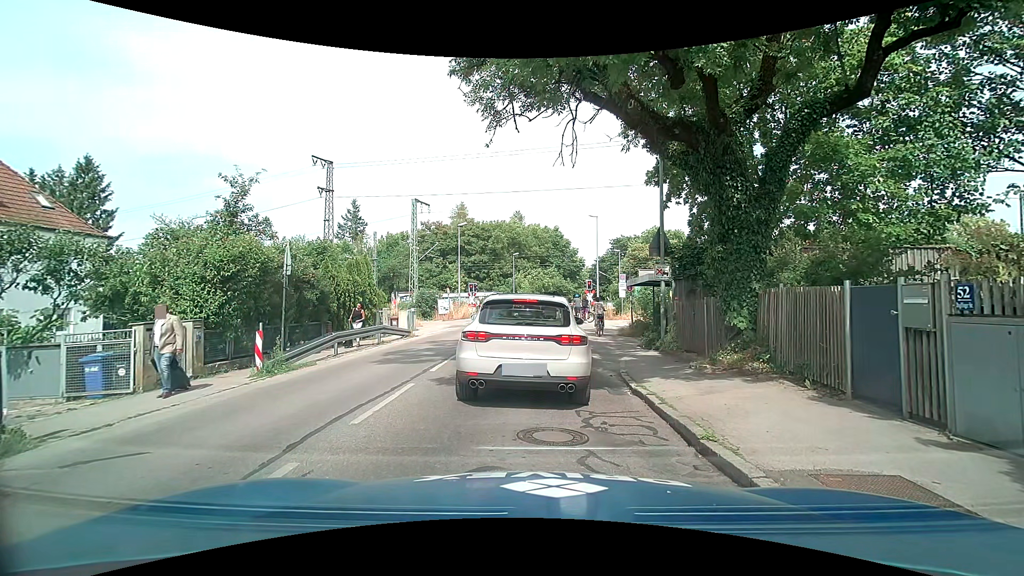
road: tertiary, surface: asphalt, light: Day
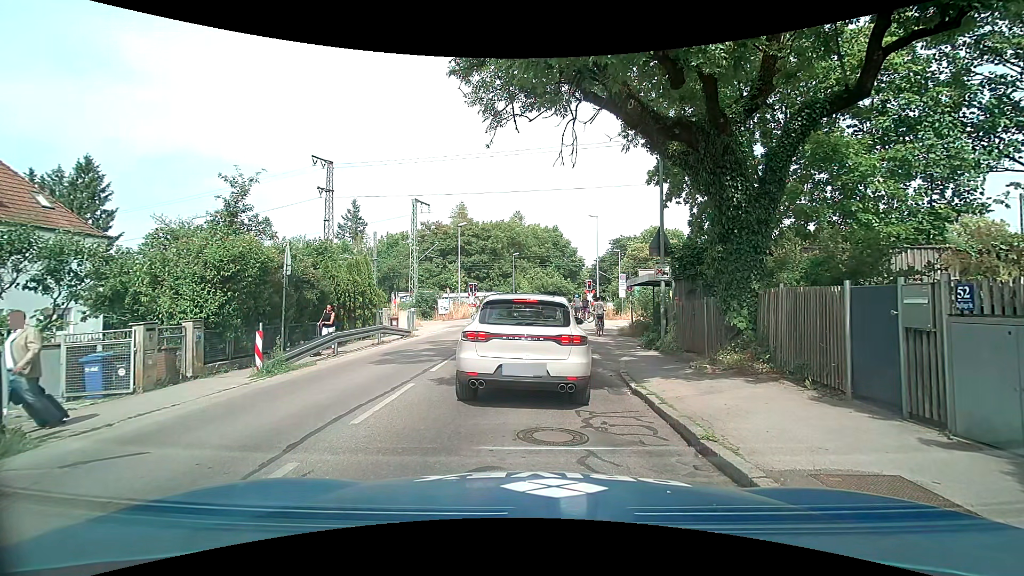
(0.0, 0.0) m; 0°
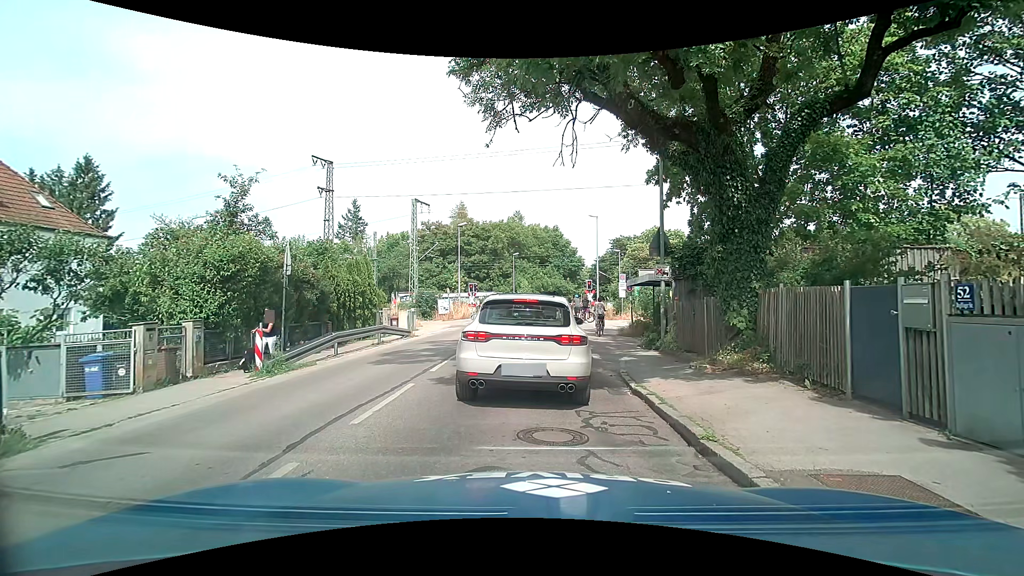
(0.0, 0.0) m; 0°
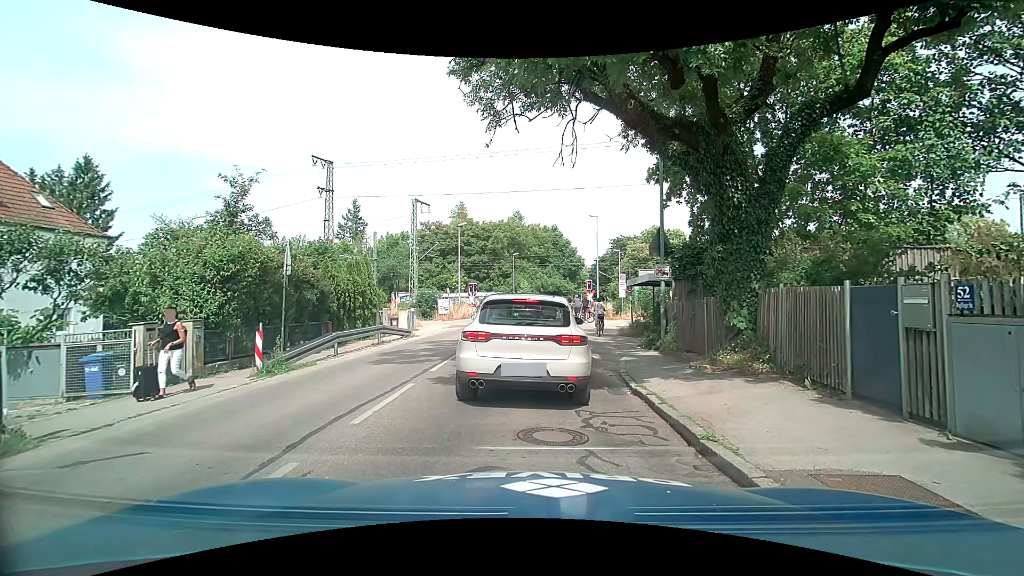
(0.0, 0.0) m; 0°
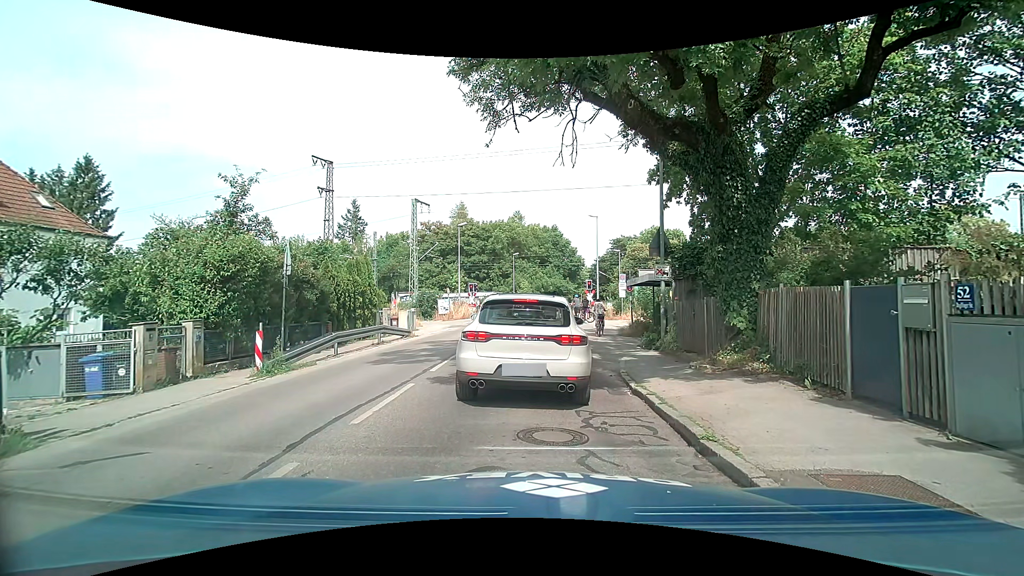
(0.0, 0.0) m; 0°
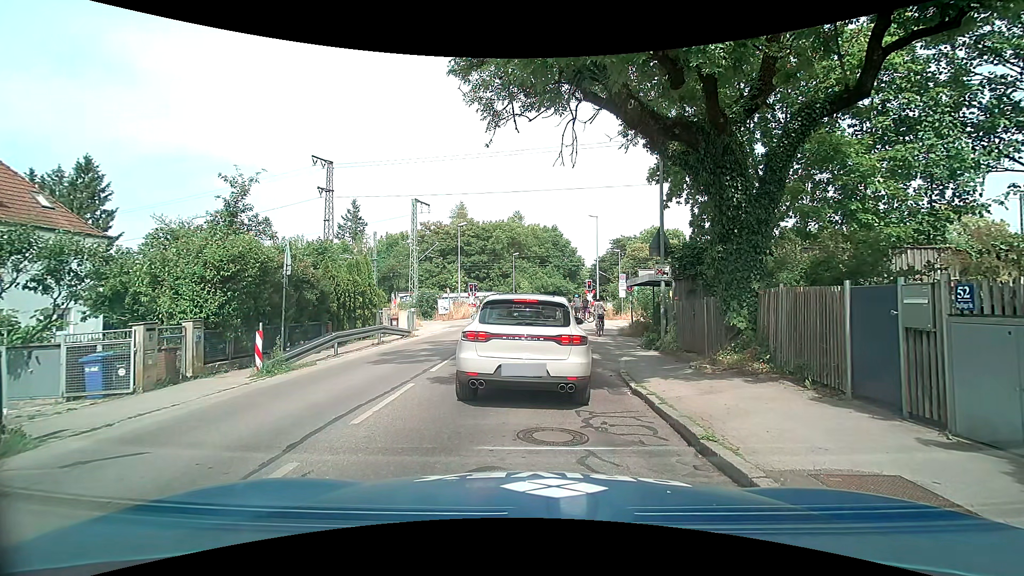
(0.0, 0.0) m; 0°
